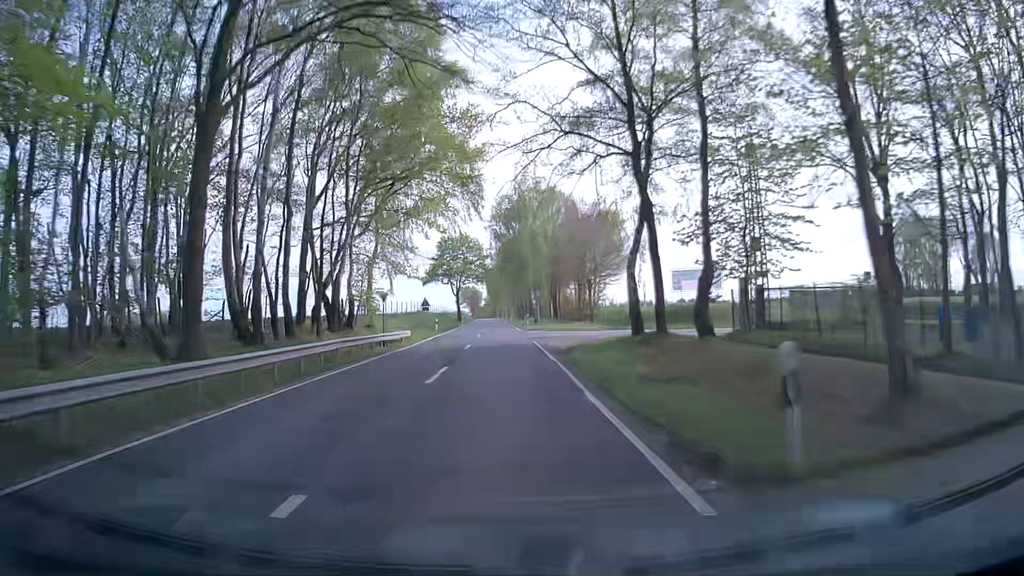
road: secondary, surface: asphalt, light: Day
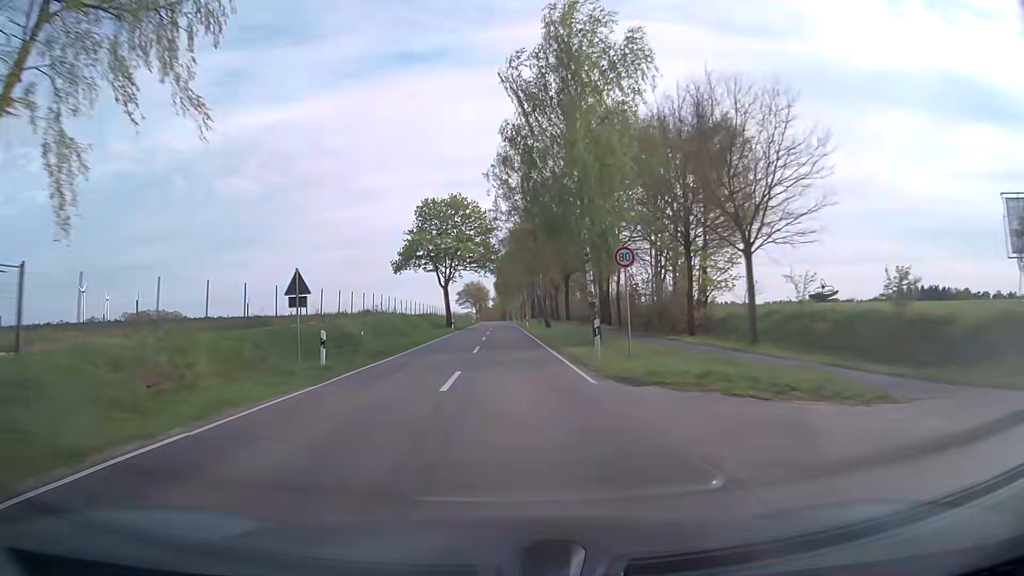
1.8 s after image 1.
(-0.3, +37.1) m; -1°
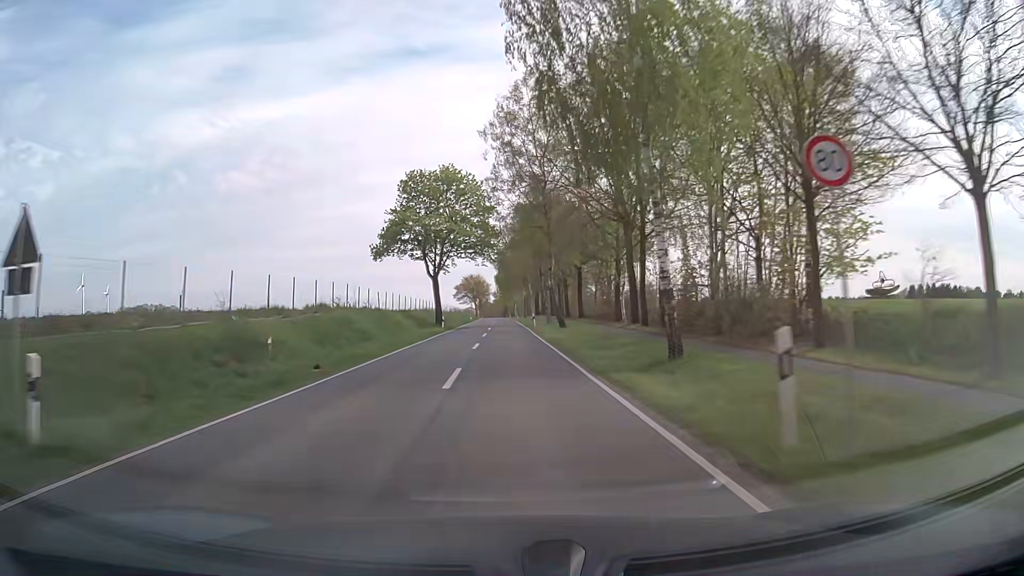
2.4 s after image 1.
(-0.1, +12.4) m; 0°
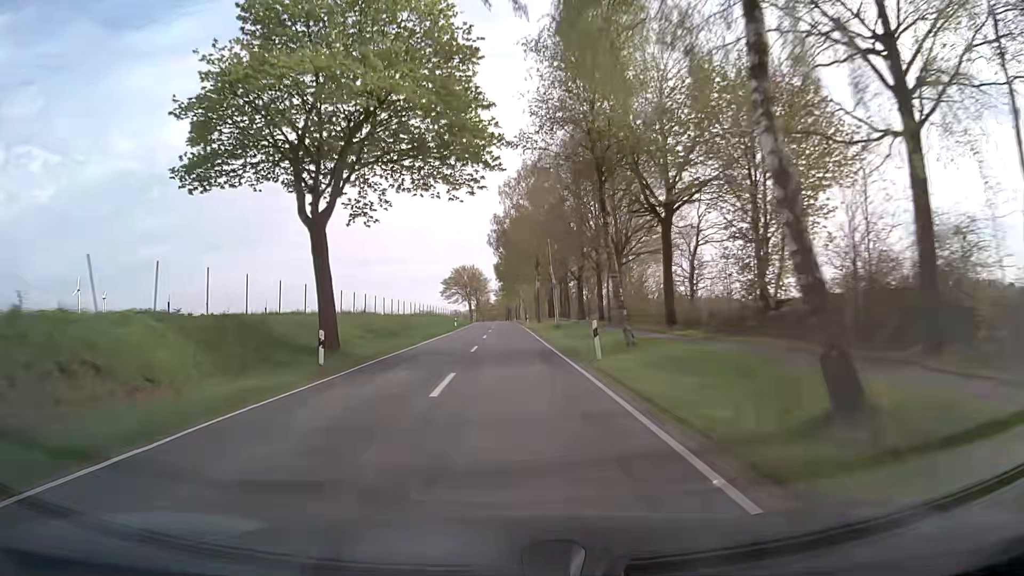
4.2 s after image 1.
(0.0, +37.4) m; 0°
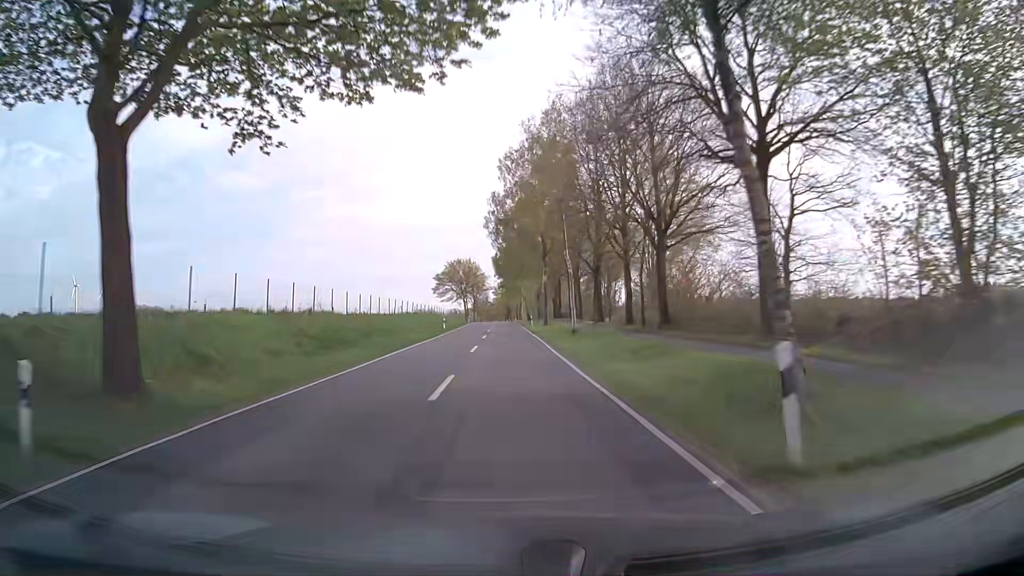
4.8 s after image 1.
(0.0, +12.5) m; 0°
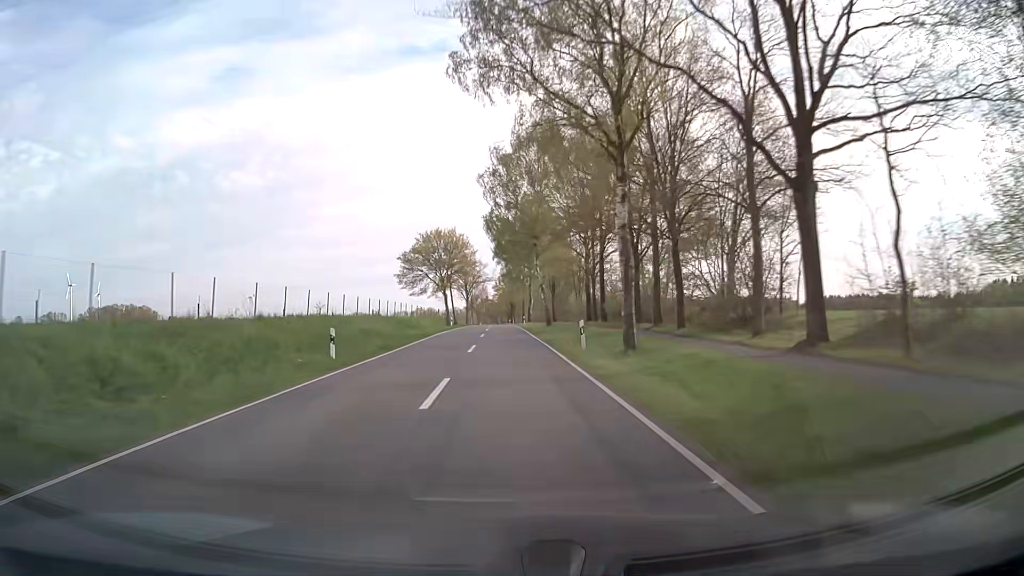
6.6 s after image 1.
(-0.1, +37.5) m; 0°
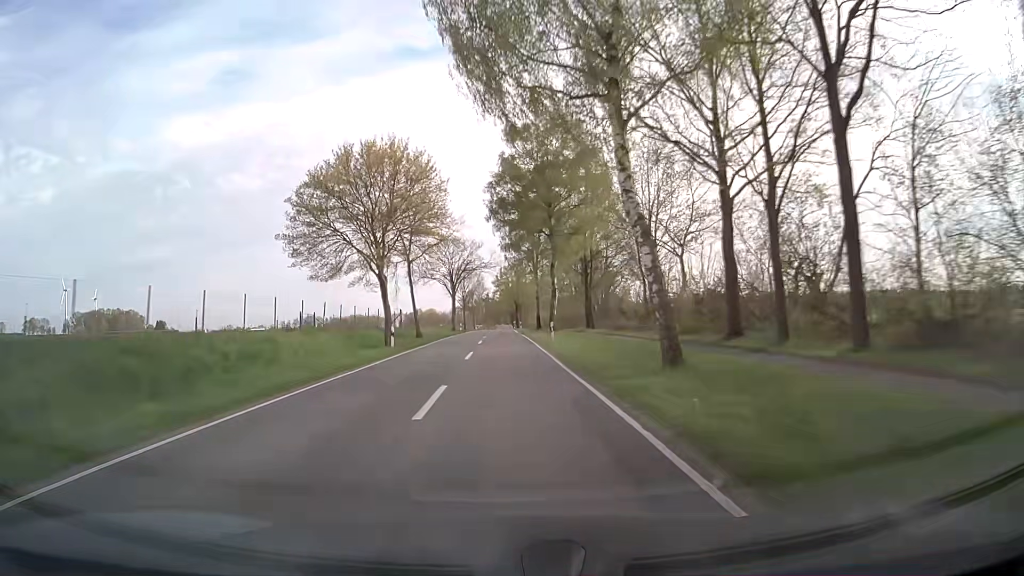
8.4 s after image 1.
(-0.2, +37.5) m; 0°
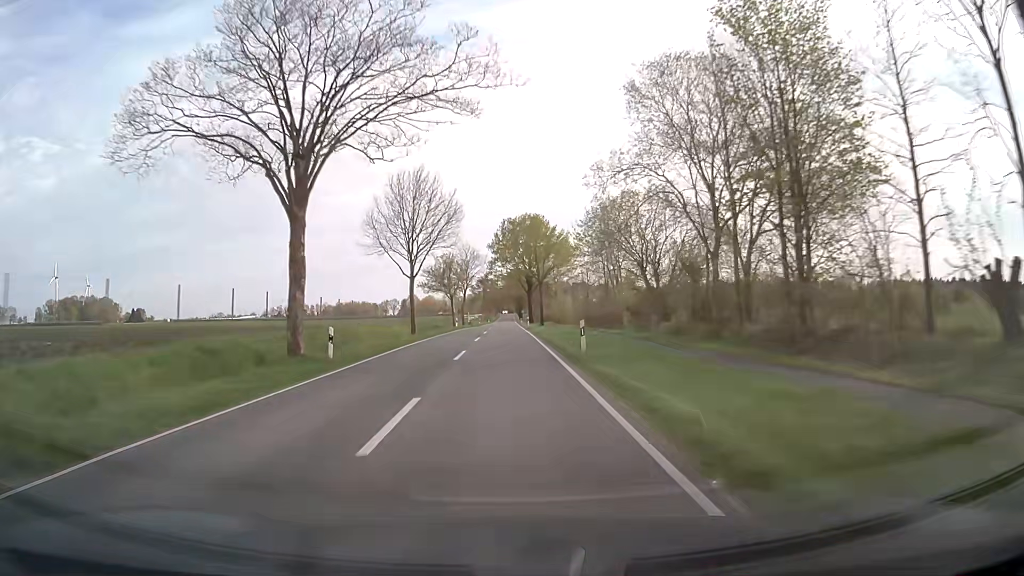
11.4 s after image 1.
(-0.4, +62.7) m; -1°
(0, +10) (0, +20) (0, +30) (0, +40) (0, +50) (0, +60) (0, +70) (0, +80) (0, +90) (0, +100) m
